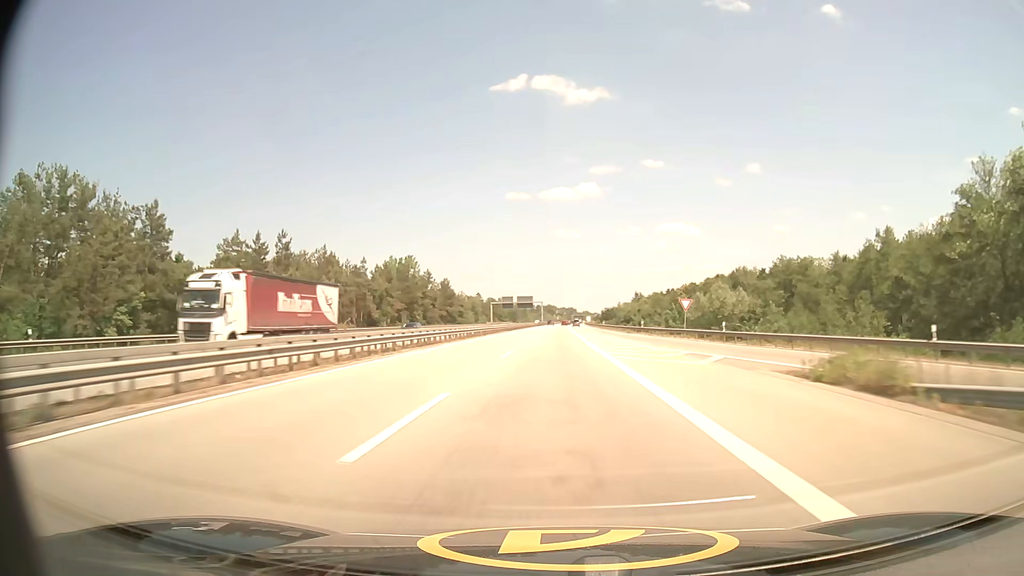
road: motorway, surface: asphalt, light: Day
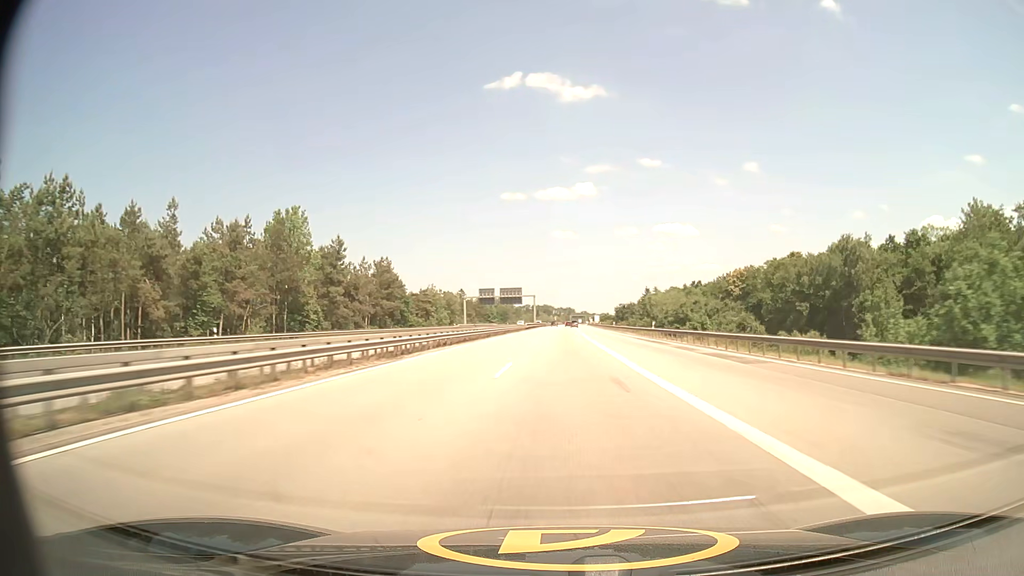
(+0.1, +62.3) m; 0°
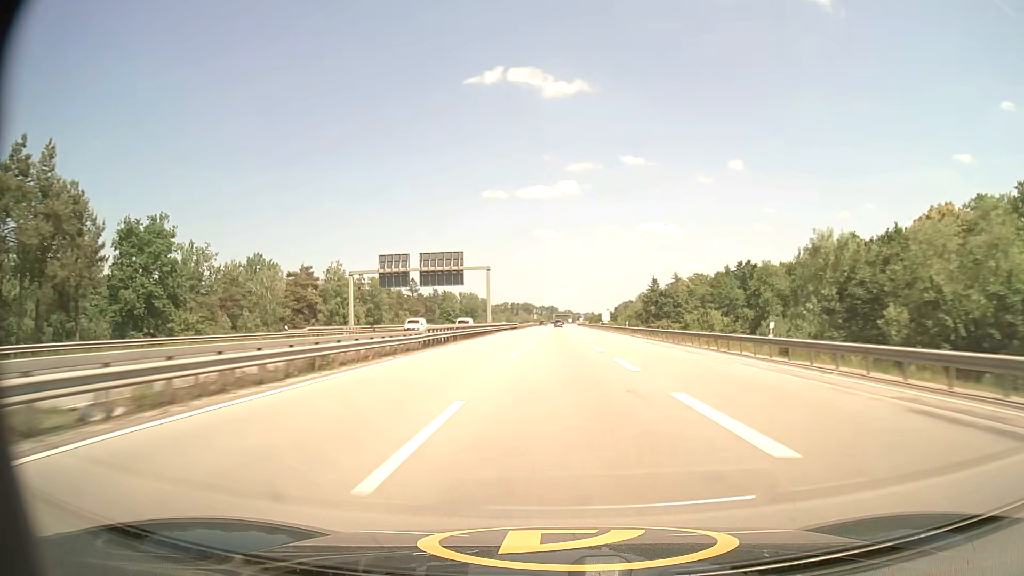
(+1.0, +83.1) m; +1°
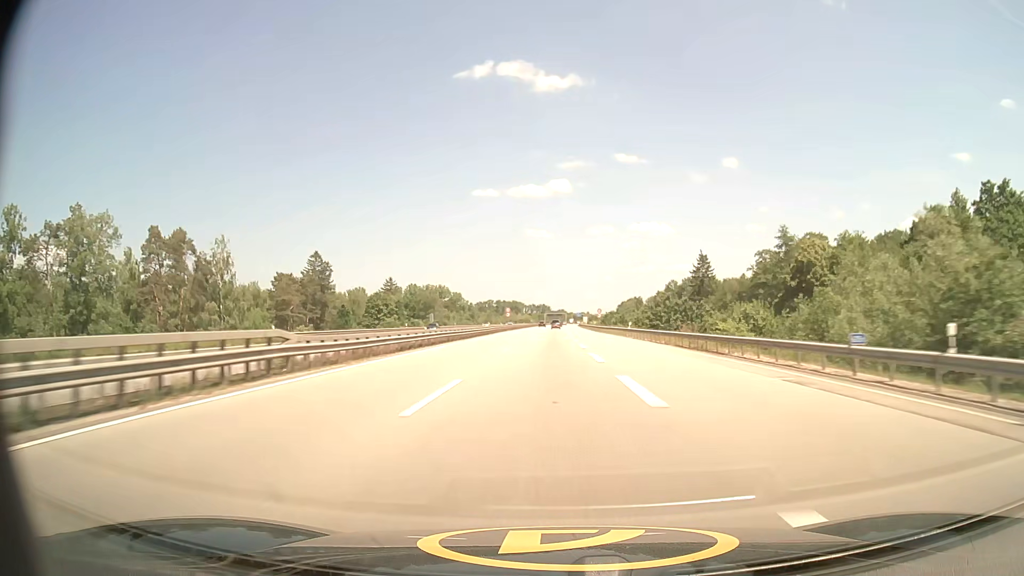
(+0.7, +104.2) m; +1°
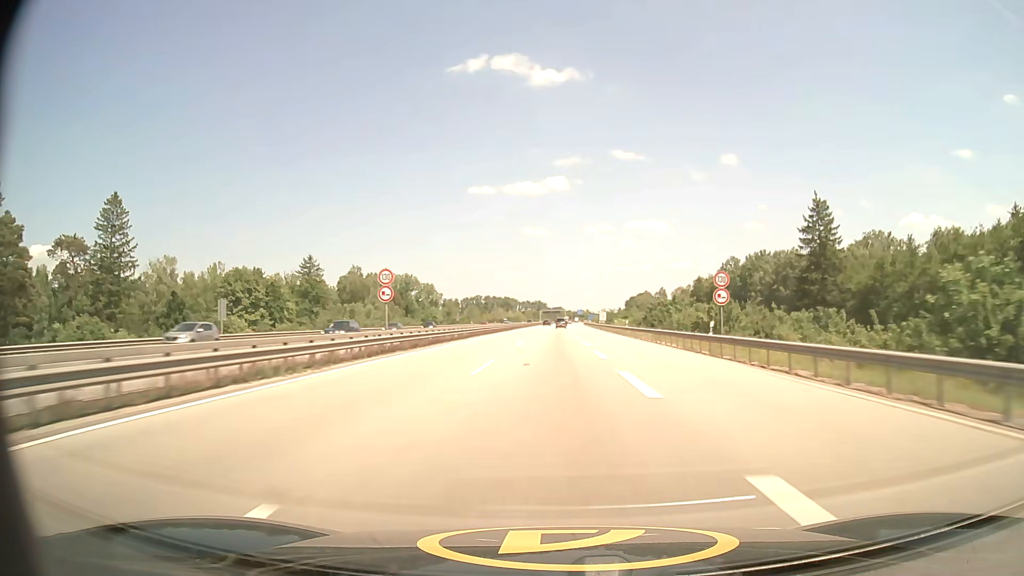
(+0.1, +83.2) m; 0°
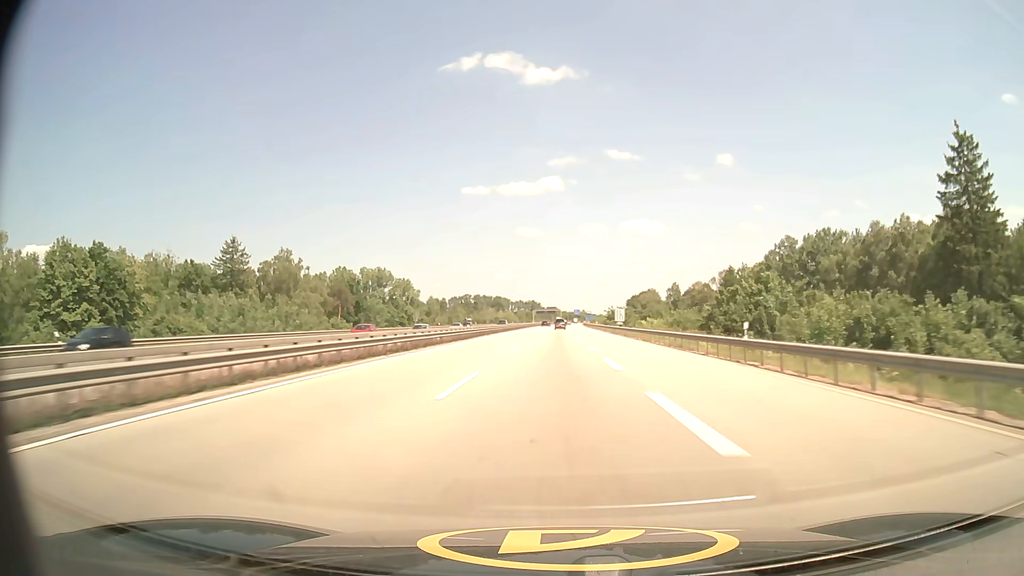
(+0.1, +41.1) m; 0°
